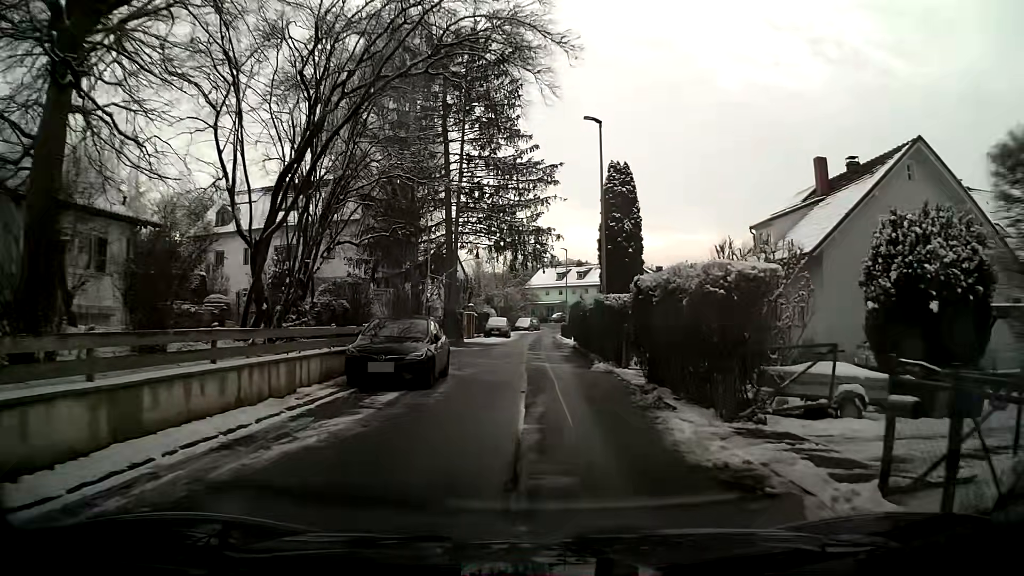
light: Day
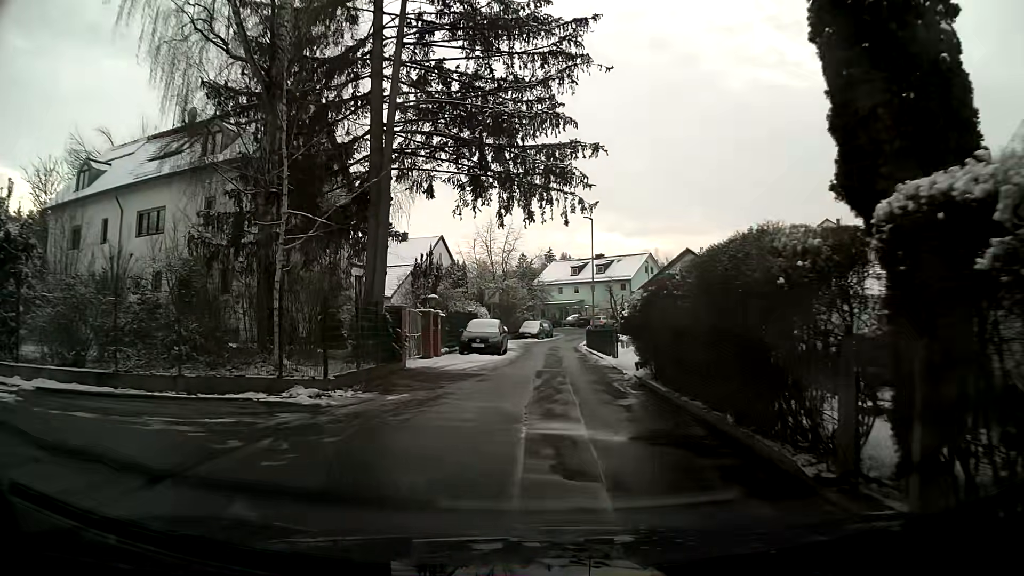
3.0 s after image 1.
(-0.1, +20.4) m; 0°
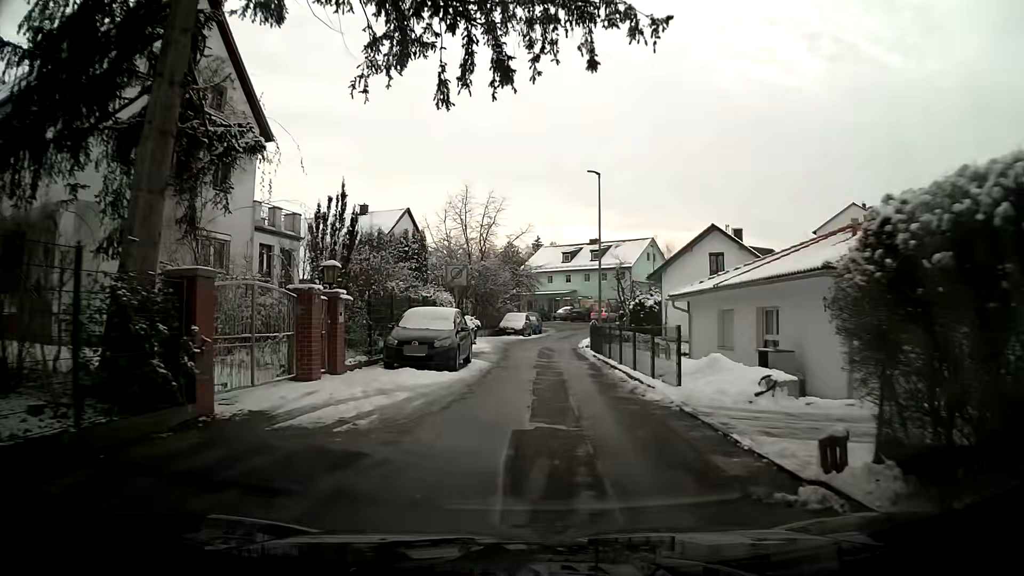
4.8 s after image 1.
(0.0, +11.8) m; +1°
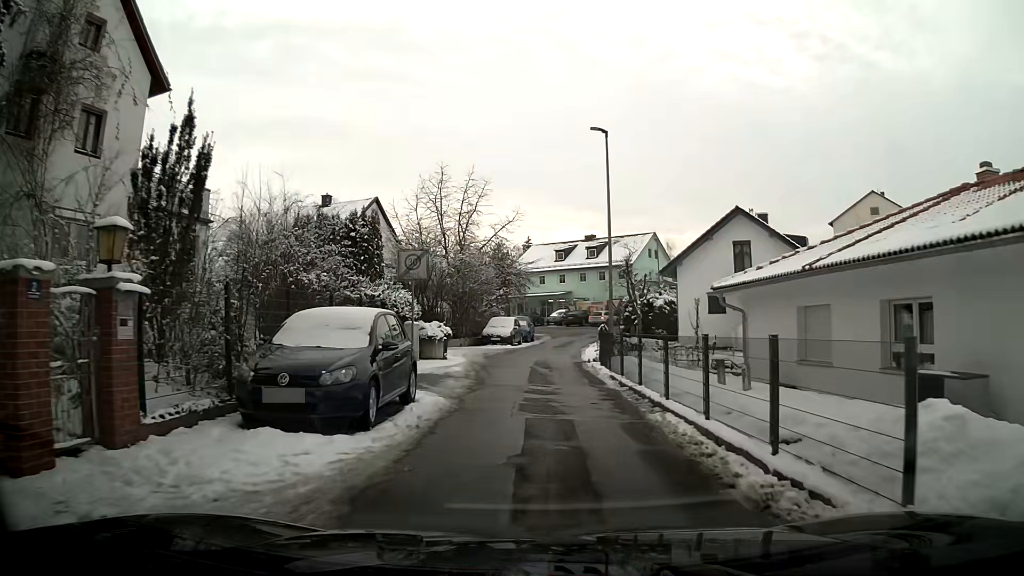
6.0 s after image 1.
(0.0, +7.7) m; 0°
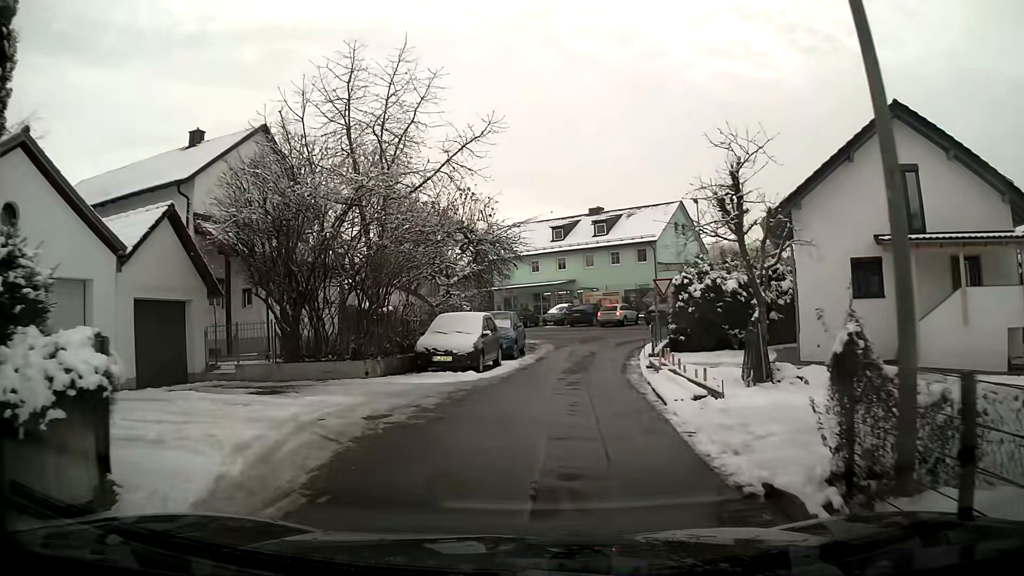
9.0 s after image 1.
(0.0, +18.8) m; 0°
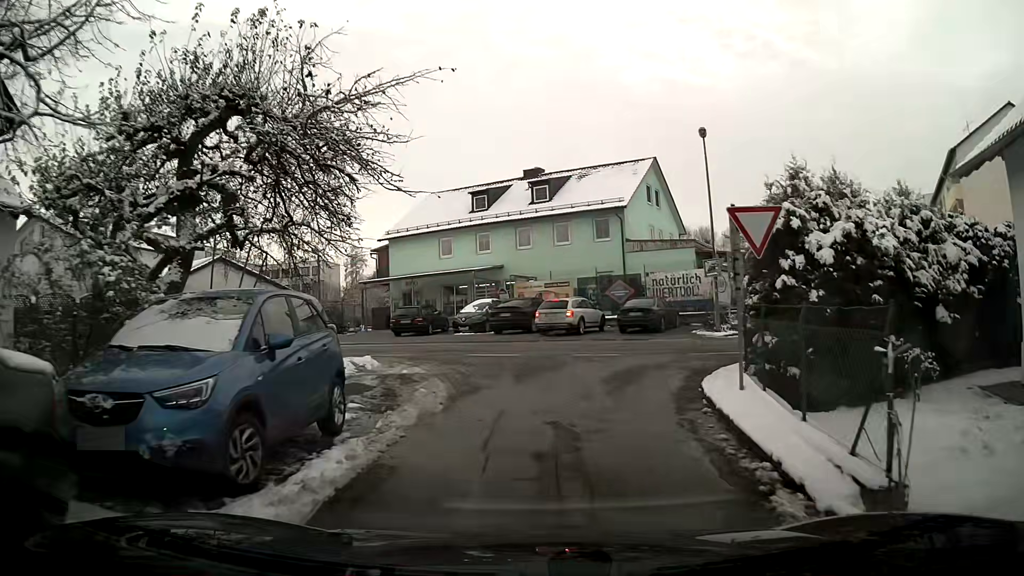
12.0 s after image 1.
(+0.9, +17.6) m; +7°
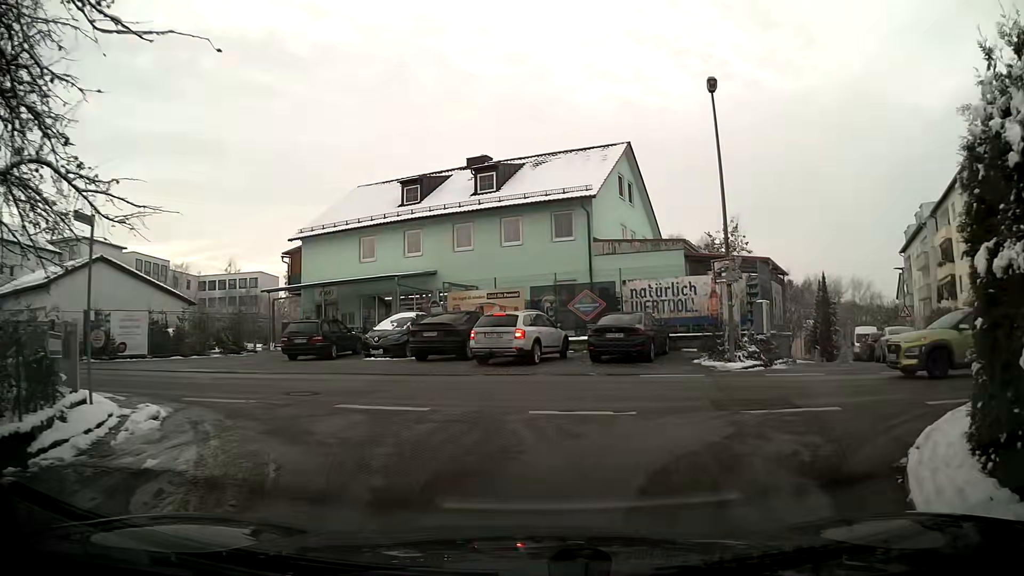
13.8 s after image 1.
(+0.3, +8.1) m; +5°
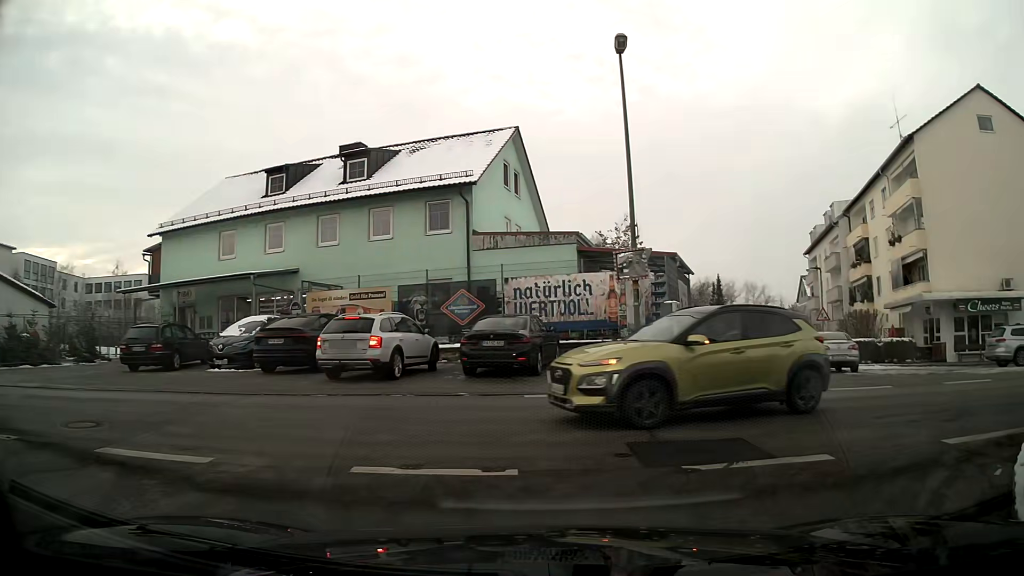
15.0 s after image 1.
(+0.3, +3.4) m; +11°
(+4, +9) (+14, +10) (+24, +9) (+34, +9) (+44, +8) (+53, +7) (+63, +6) (+73, +5) (+83, +3) (+93, +2) m
